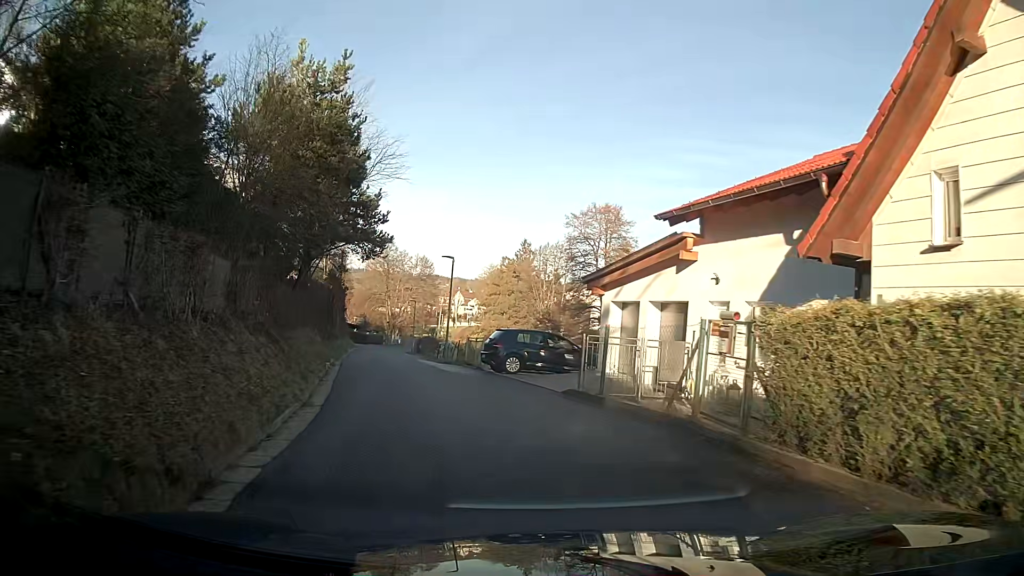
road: residential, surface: asphalt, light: Day
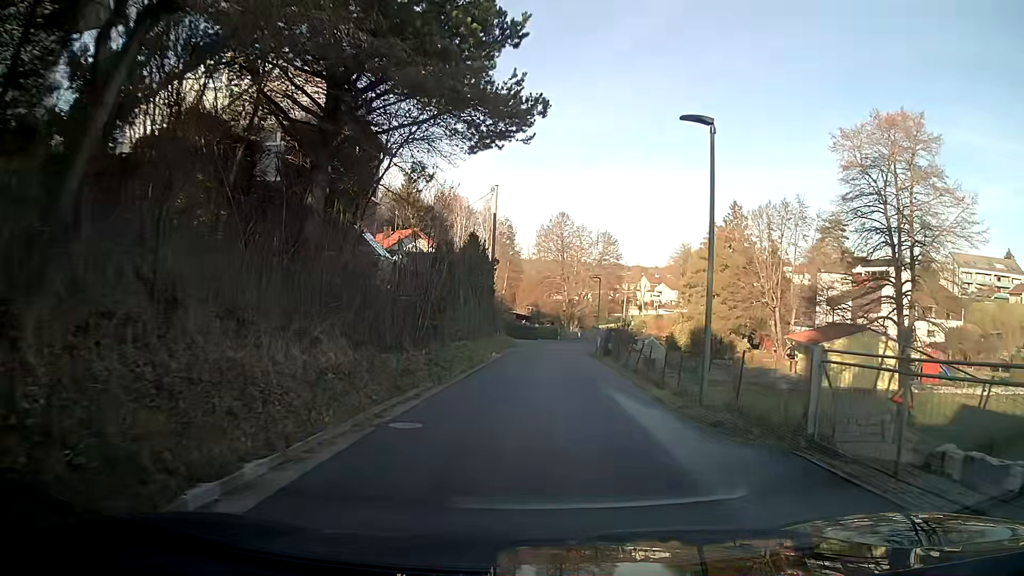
(-3.4, +21.0) m; -13°
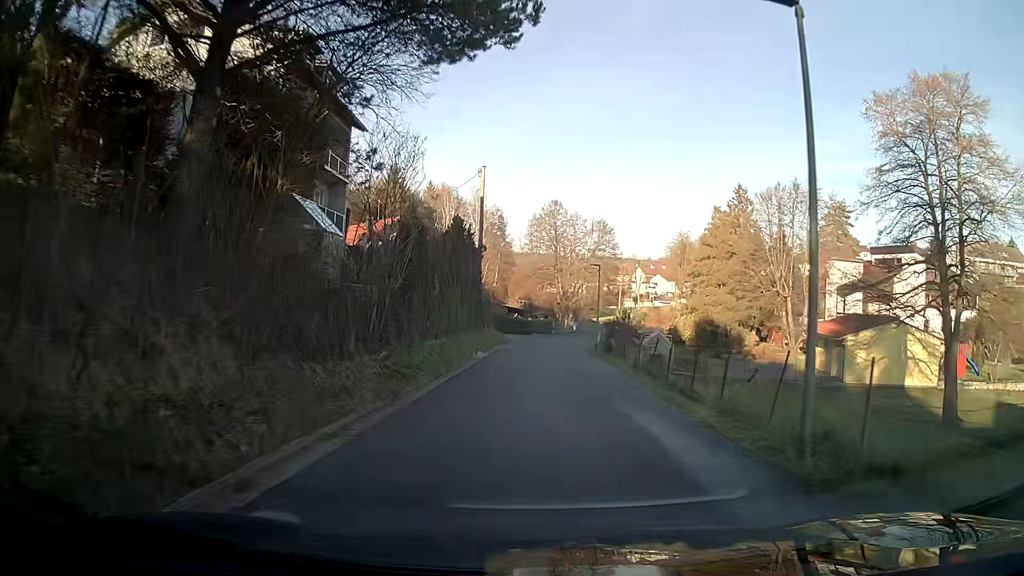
(0.0, +4.7) m; 0°
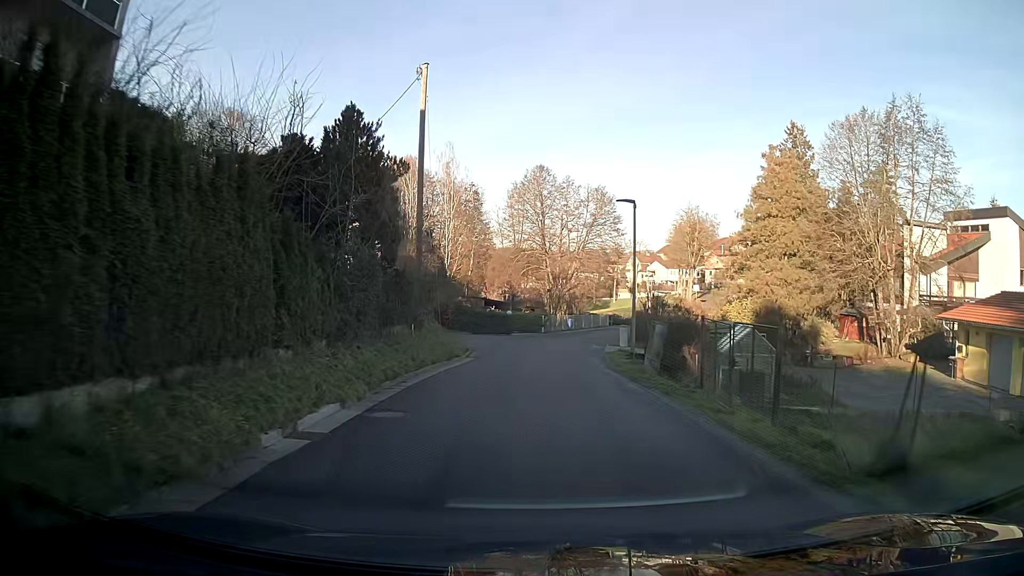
(0.0, +20.0) m; +1°
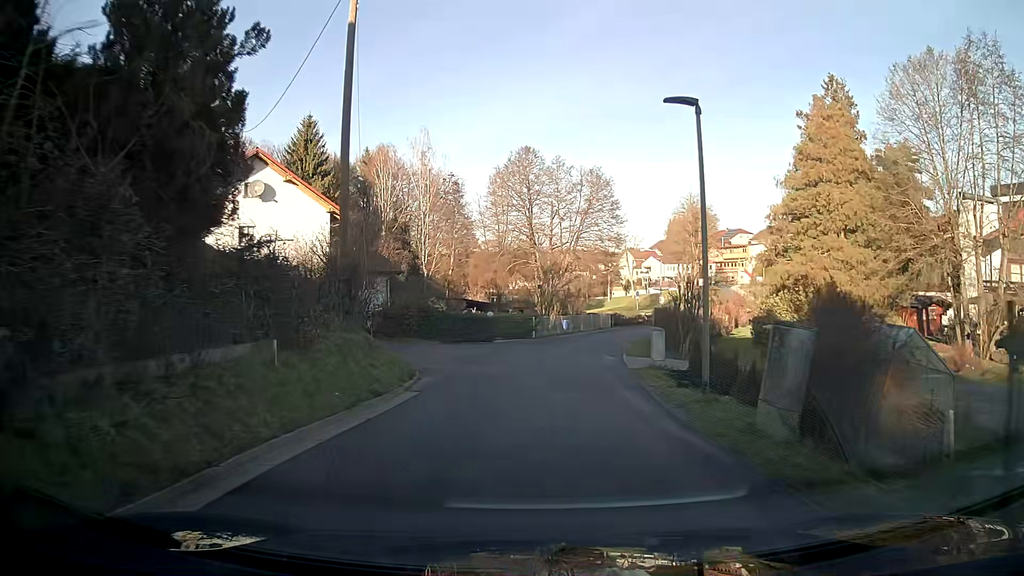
(+0.1, +10.0) m; +2°
